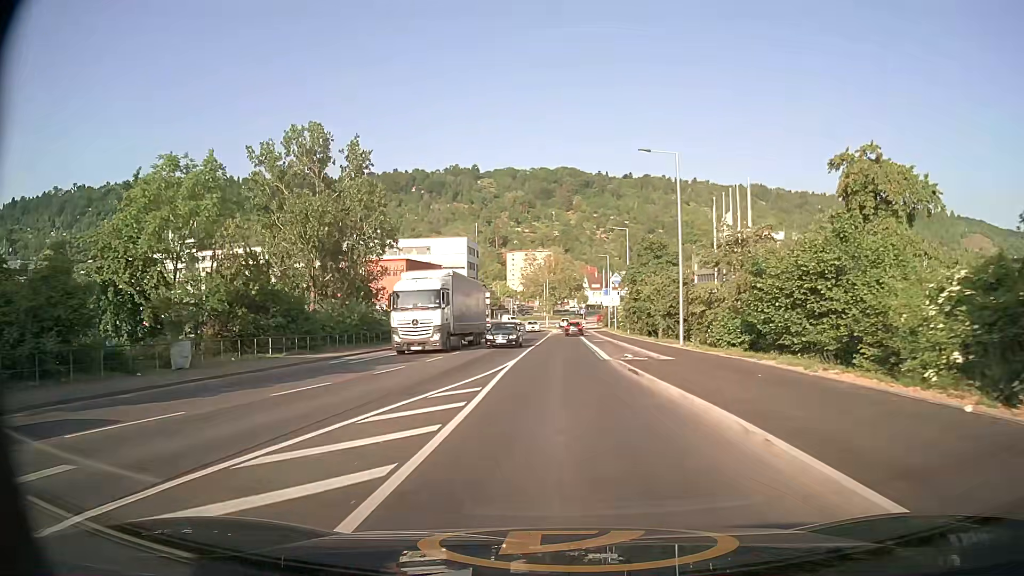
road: tertiary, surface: asphalt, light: Day
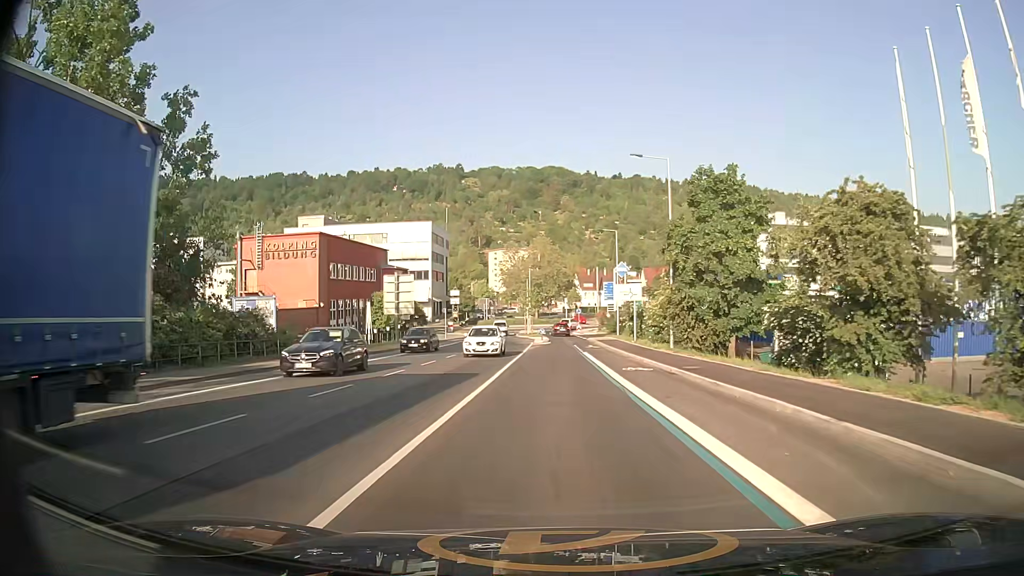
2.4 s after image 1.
(+0.3, +29.7) m; +1°
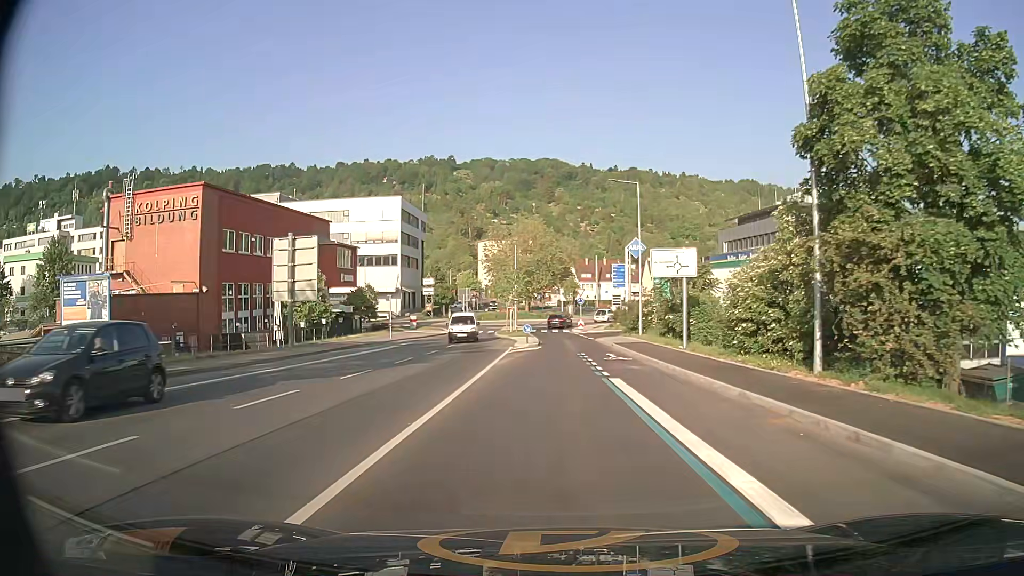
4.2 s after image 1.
(+0.1, +20.8) m; +1°
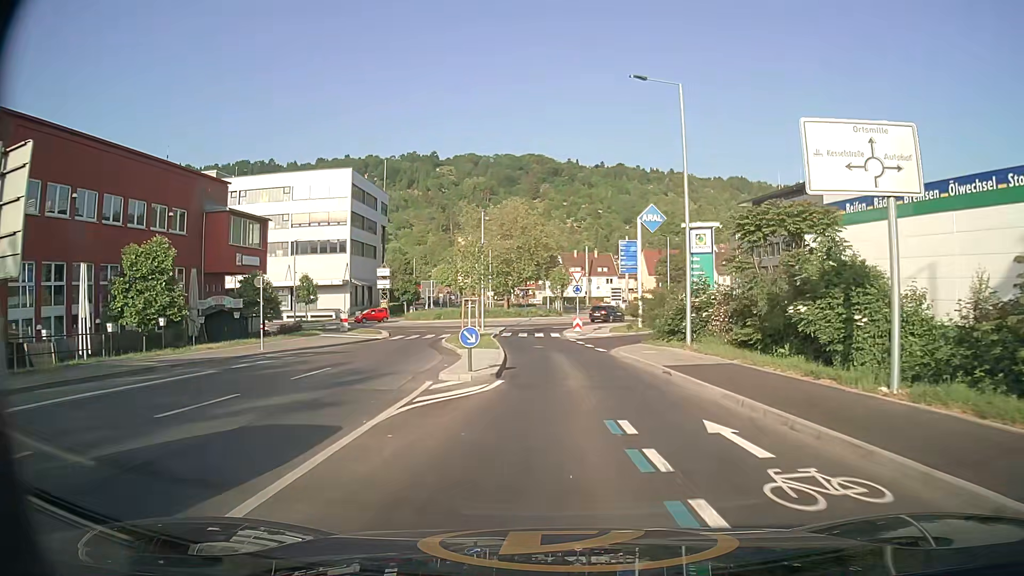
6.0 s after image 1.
(0.0, +19.5) m; +1°
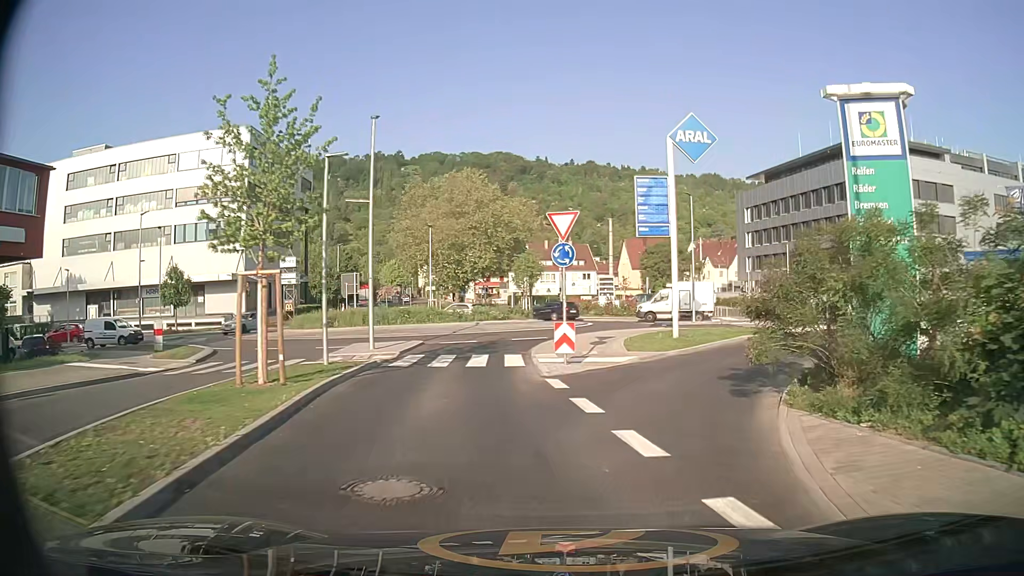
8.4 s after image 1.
(+0.4, +22.6) m; +2°
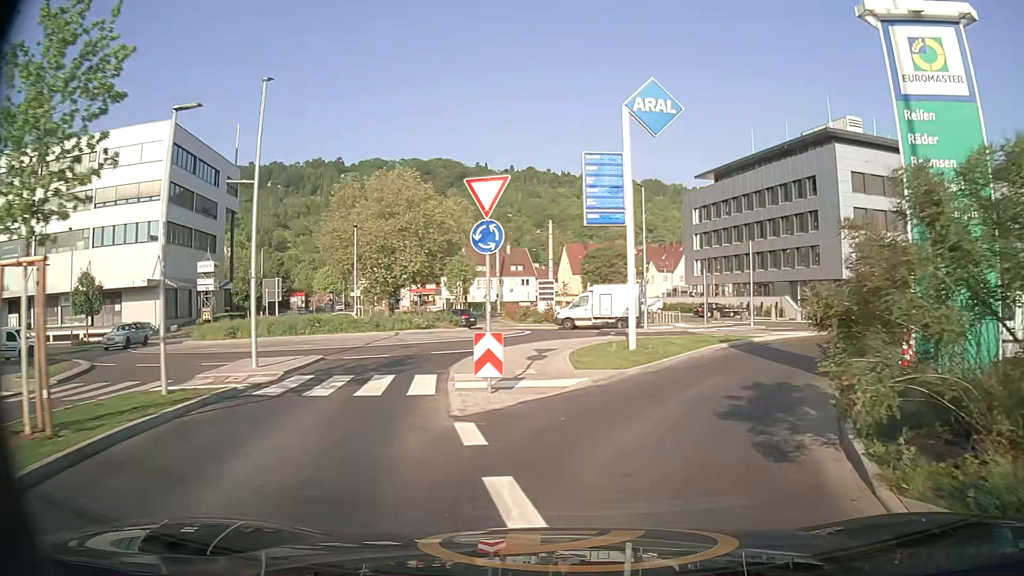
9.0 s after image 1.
(+0.2, +4.9) m; +6°
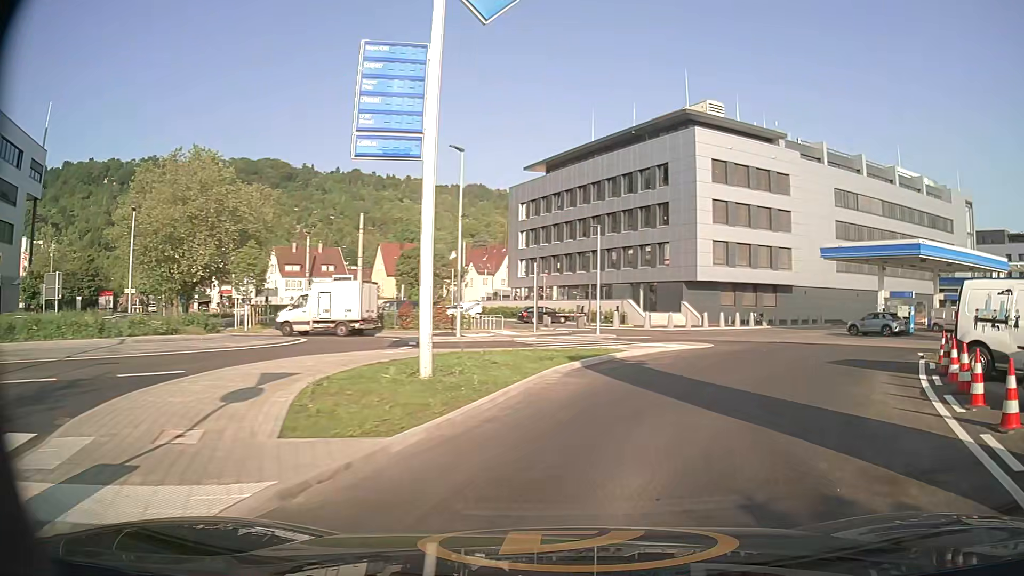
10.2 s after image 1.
(+1.0, +9.0) m; +14°
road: service
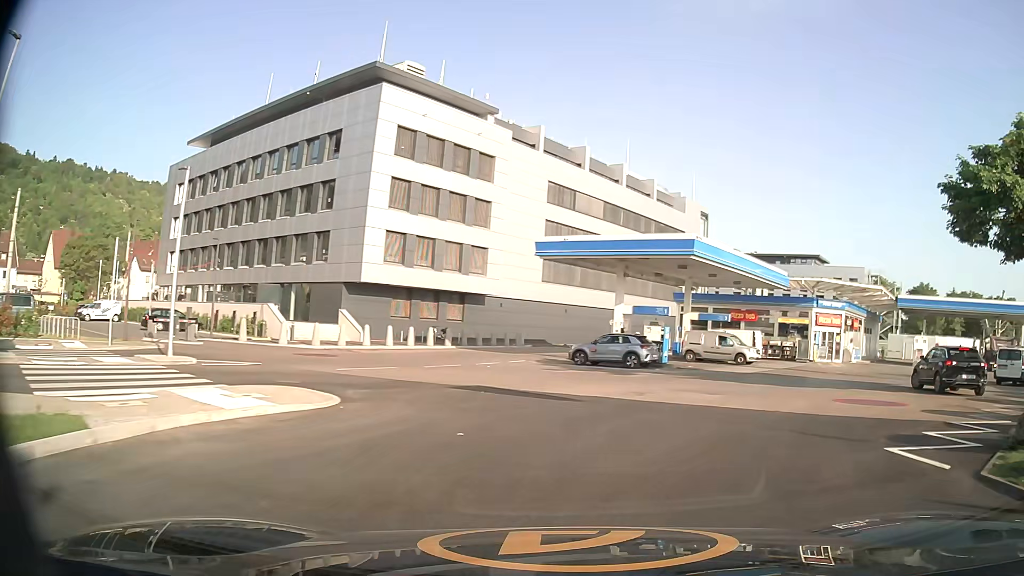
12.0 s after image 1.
(+3.3, +13.1) m; +29°
